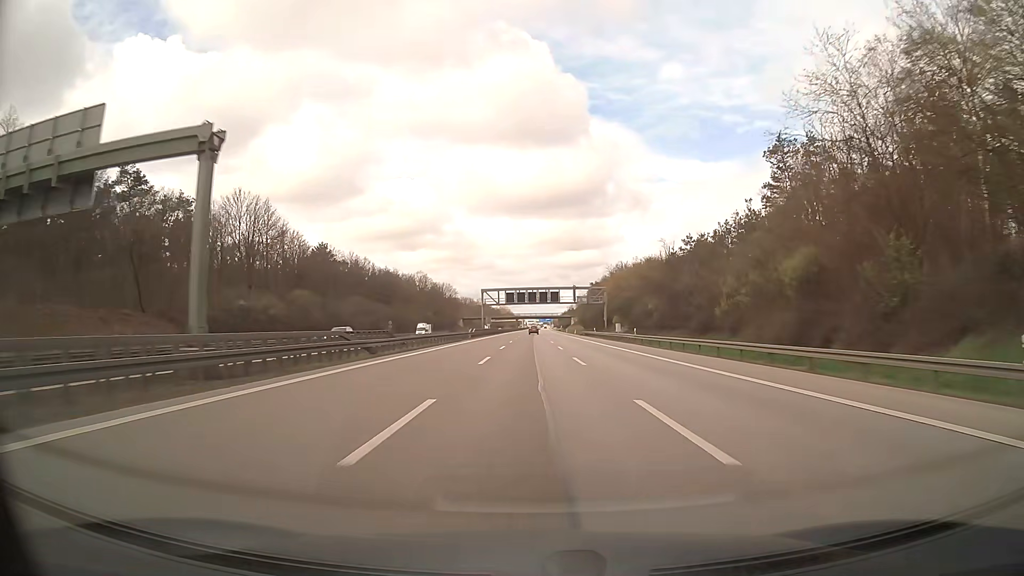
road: motorway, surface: asphalt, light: Day
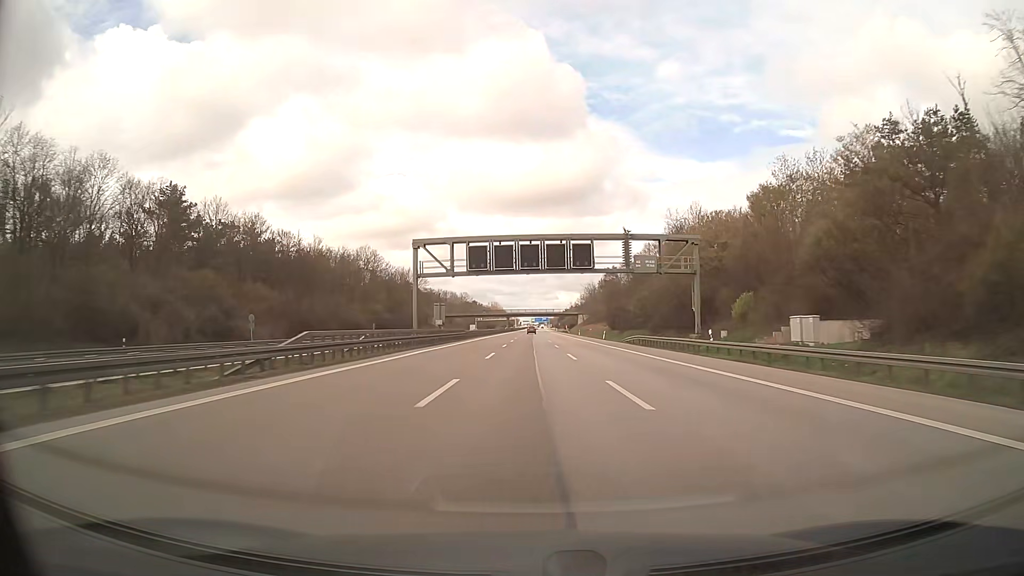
(+0.2, +67.7) m; 0°
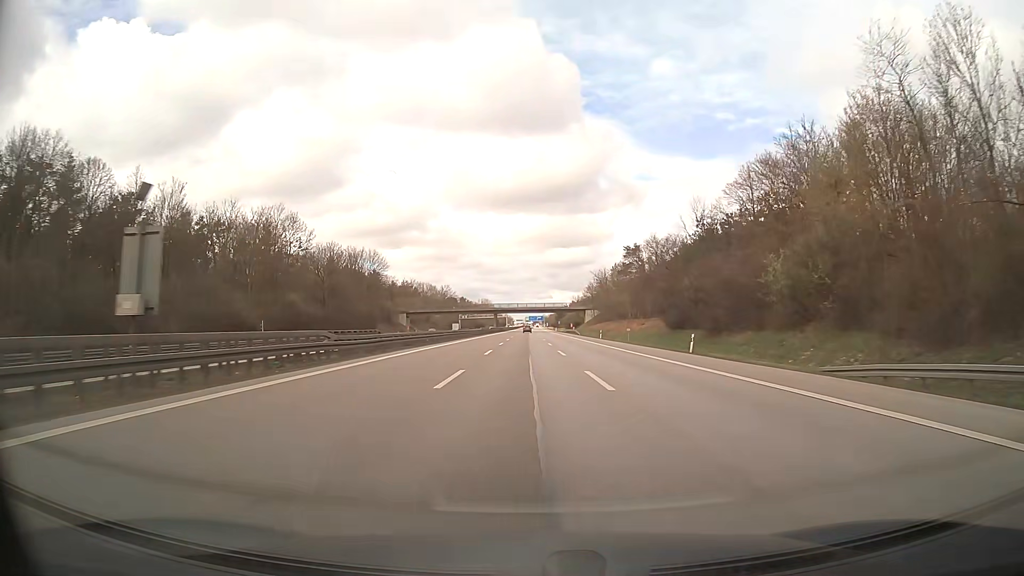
(+0.2, +50.9) m; +1°
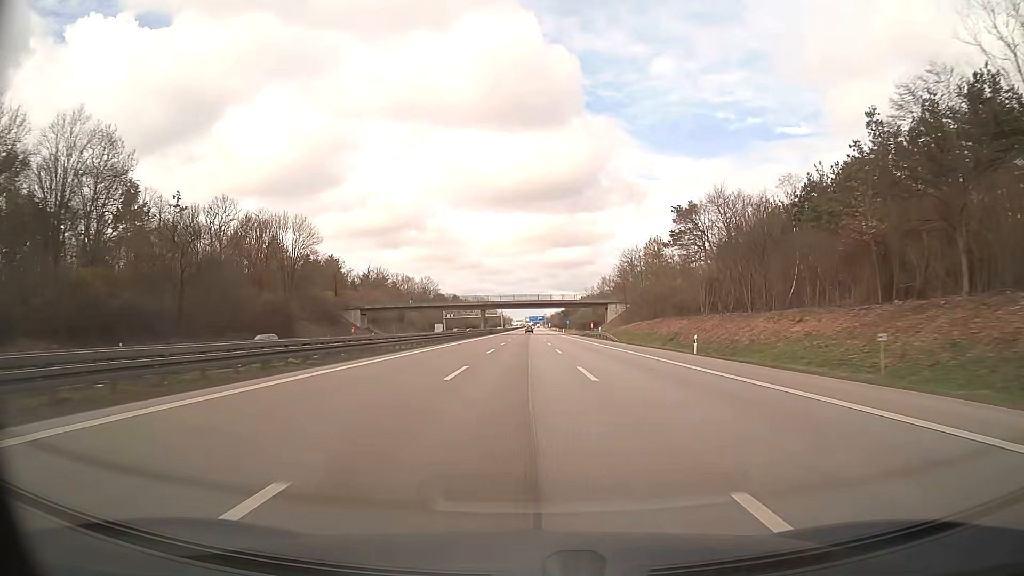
(0.0, +50.9) m; 0°
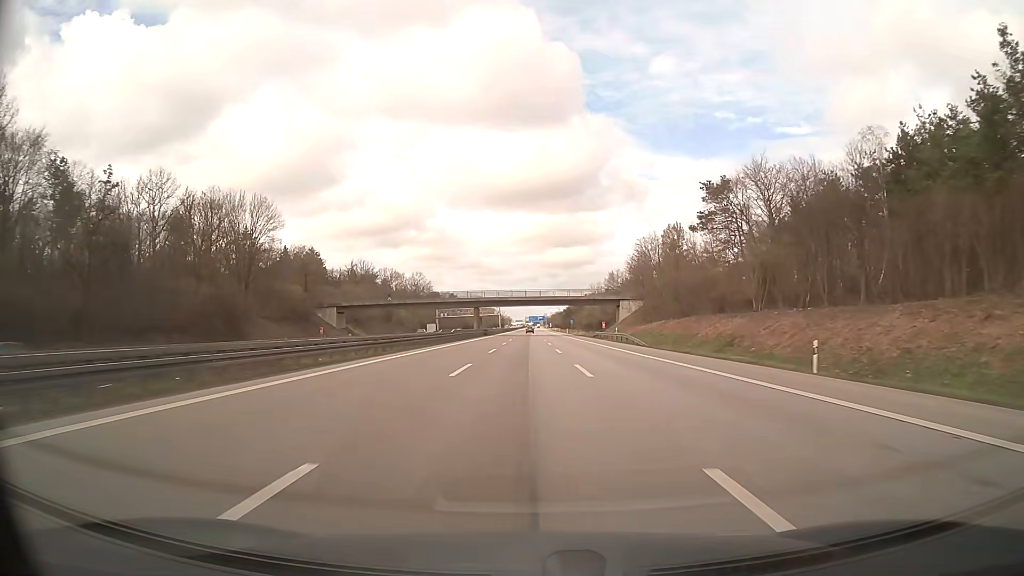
(0.0, +17.0) m; 0°
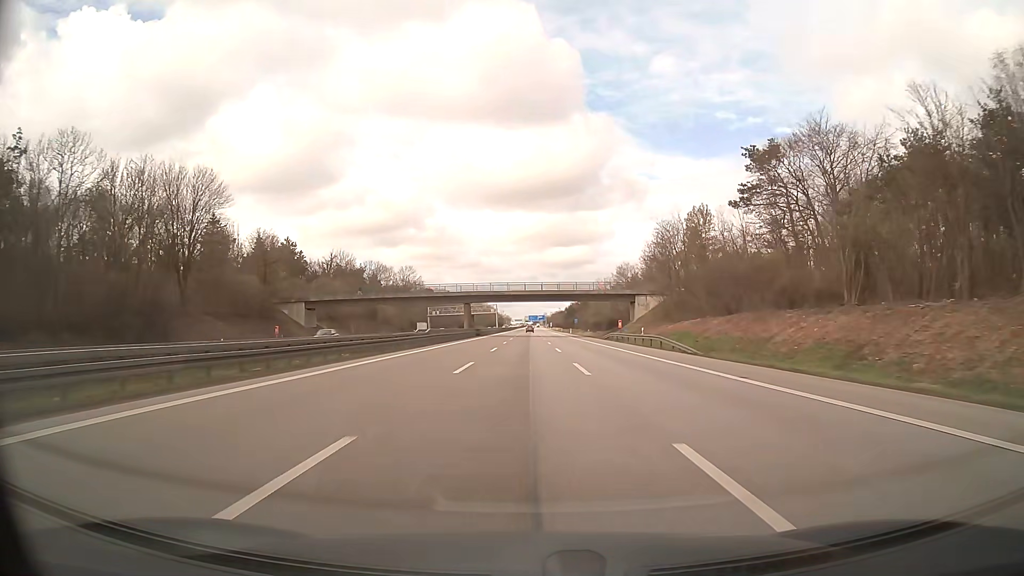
(0.0, +17.0) m; 0°
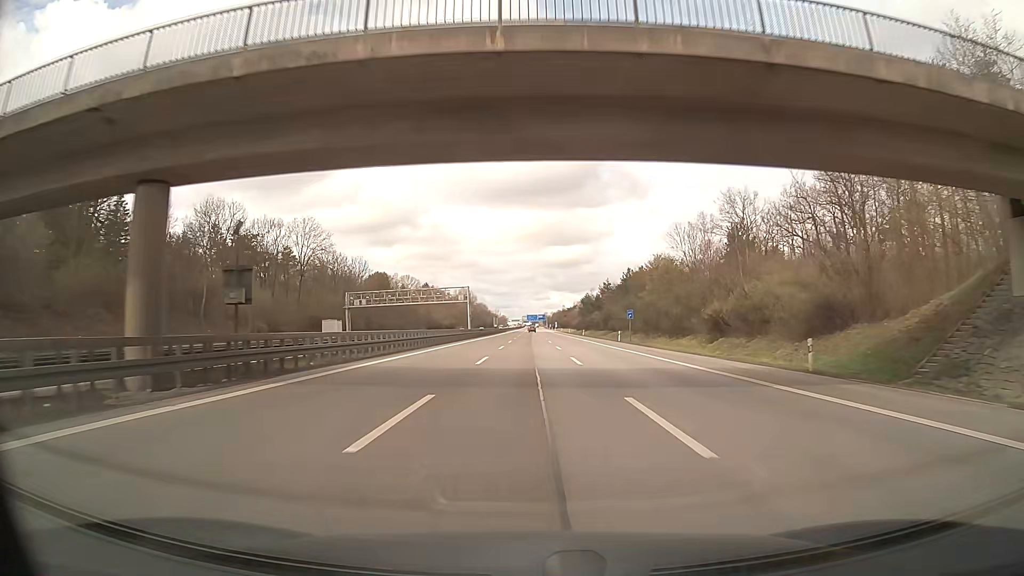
(-0.1, +84.7) m; 0°
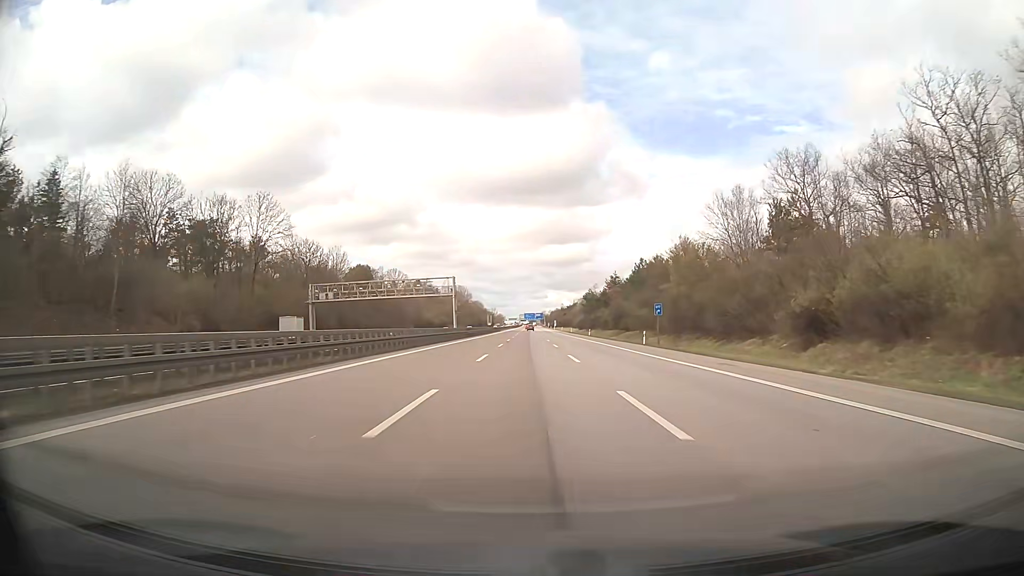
(0.0, +16.9) m; 0°
(0, +10) (0, +20) (0, +30) (0, +40) (0, +50) (+1, +60) (+1, +70) (+1, +80) (+1, +90) (+2, +100) m
